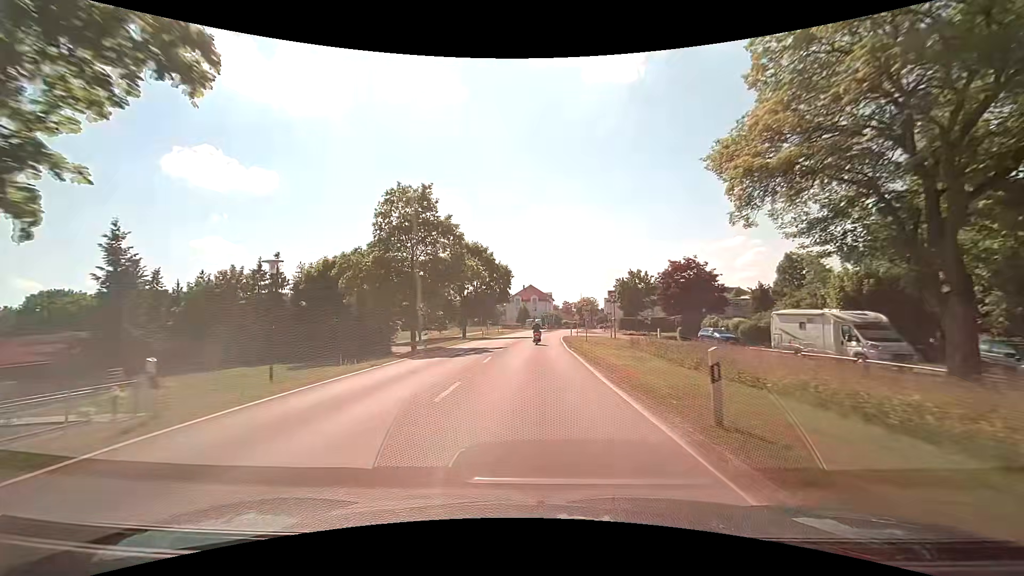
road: tertiary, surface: asphalt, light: Day
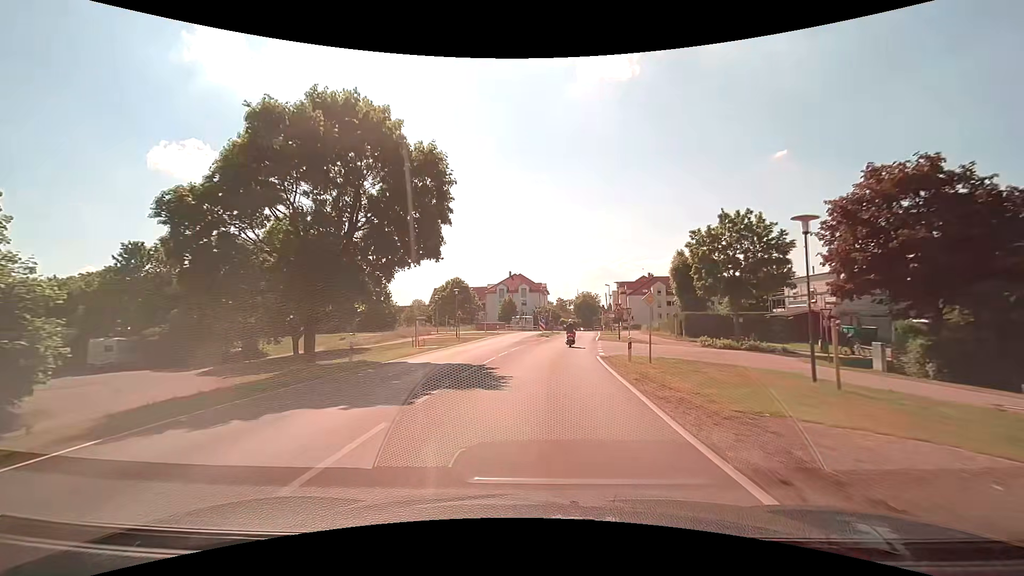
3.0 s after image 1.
(0.0, +40.7) m; 0°
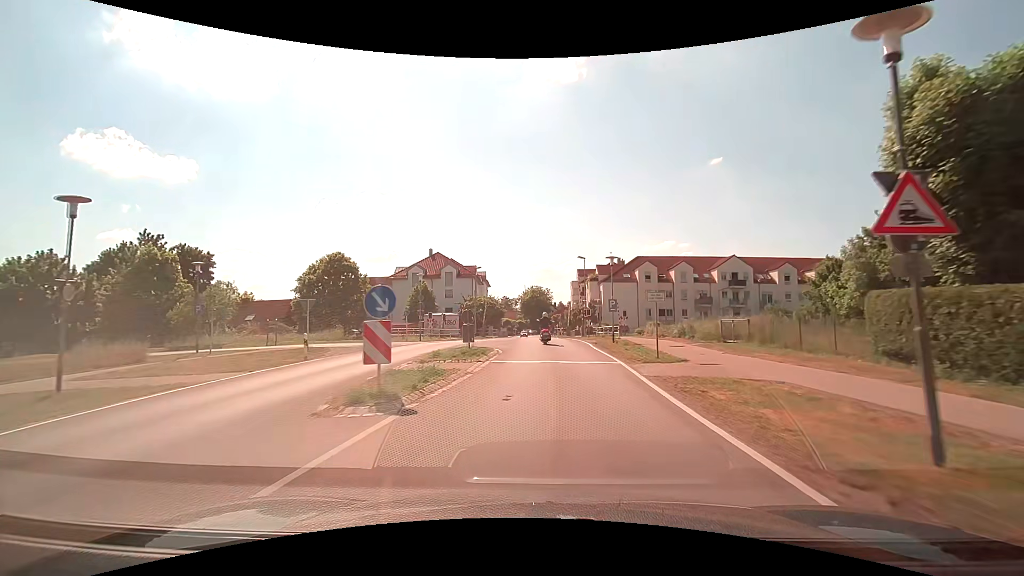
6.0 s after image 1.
(+2.3, +38.8) m; +6°
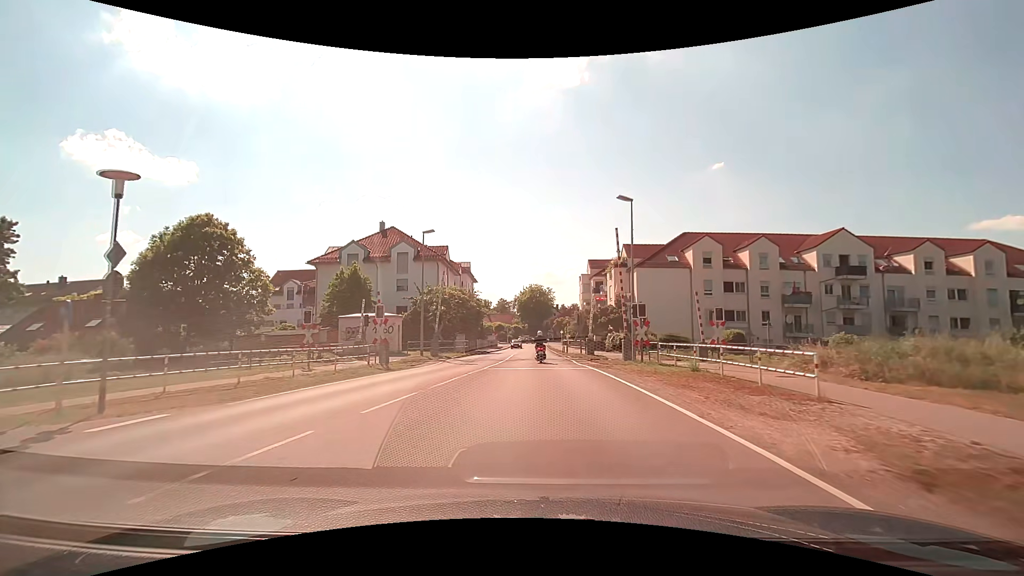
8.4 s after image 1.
(+0.4, +26.9) m; 0°
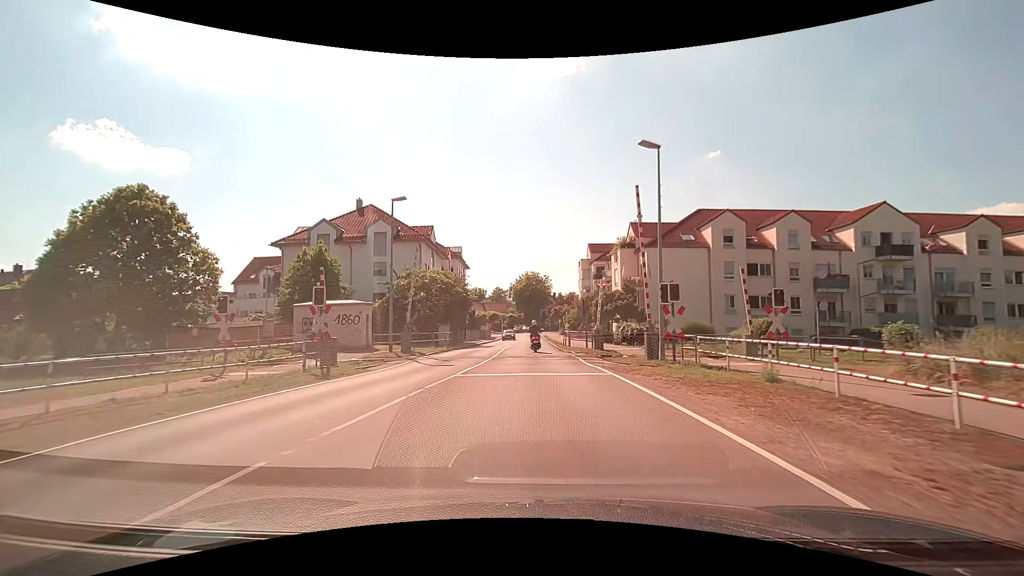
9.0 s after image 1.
(0.0, +6.3) m; +1°
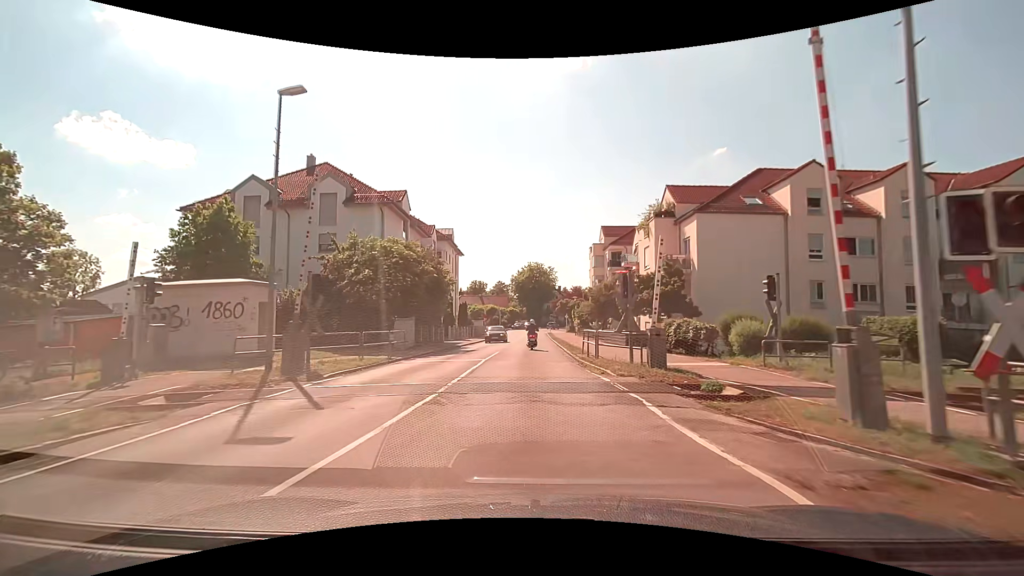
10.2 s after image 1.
(0.0, +12.5) m; 0°
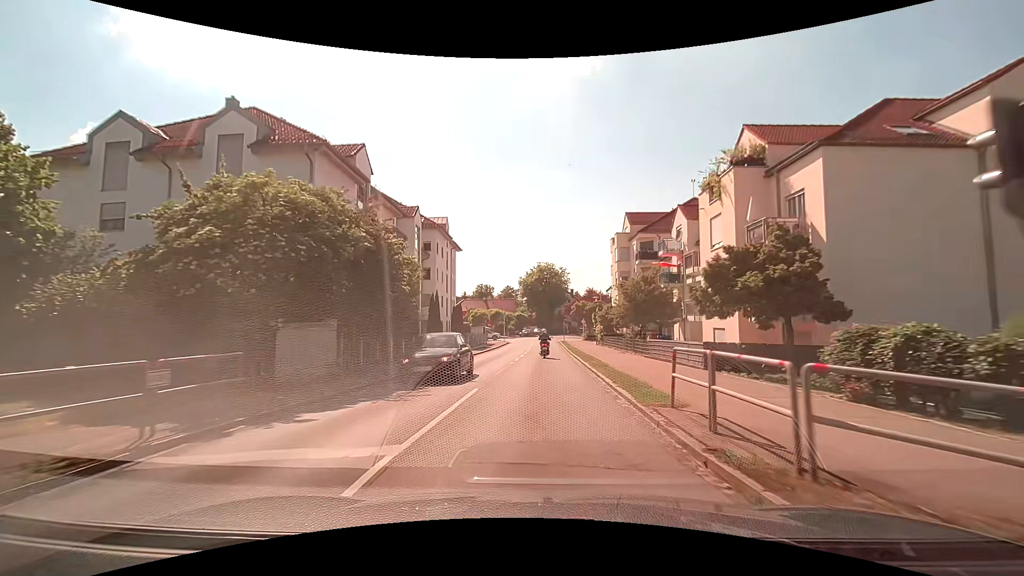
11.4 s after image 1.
(-0.1, +12.5) m; -1°
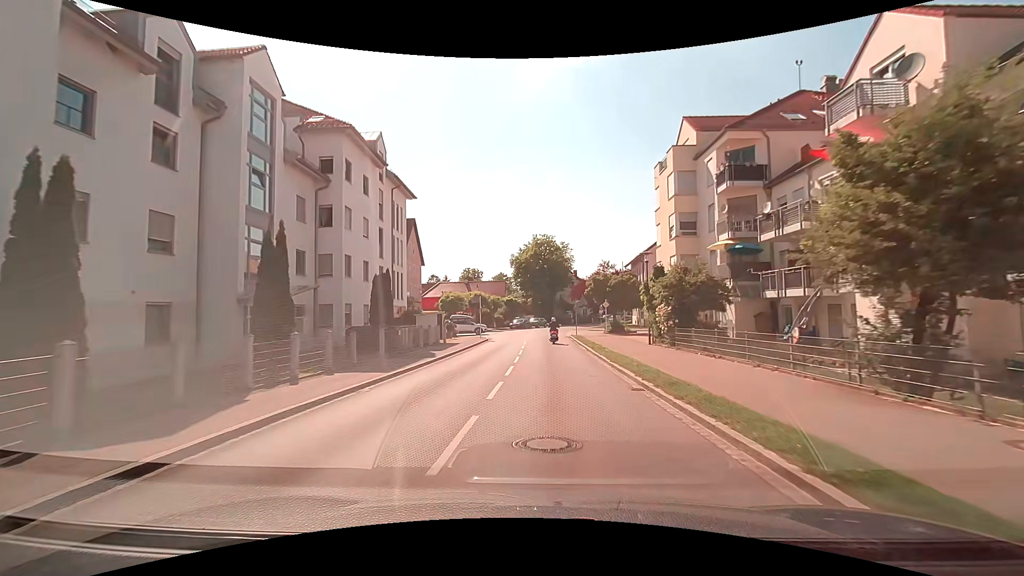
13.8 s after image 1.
(-0.4, +25.3) m; -1°
(0, +10) (0, +20) (+1, +30) (+1, +40) (+1, +50) (+2, +60) (+4, +70) (+7, +79) (+11, +88) (+16, +97) m
